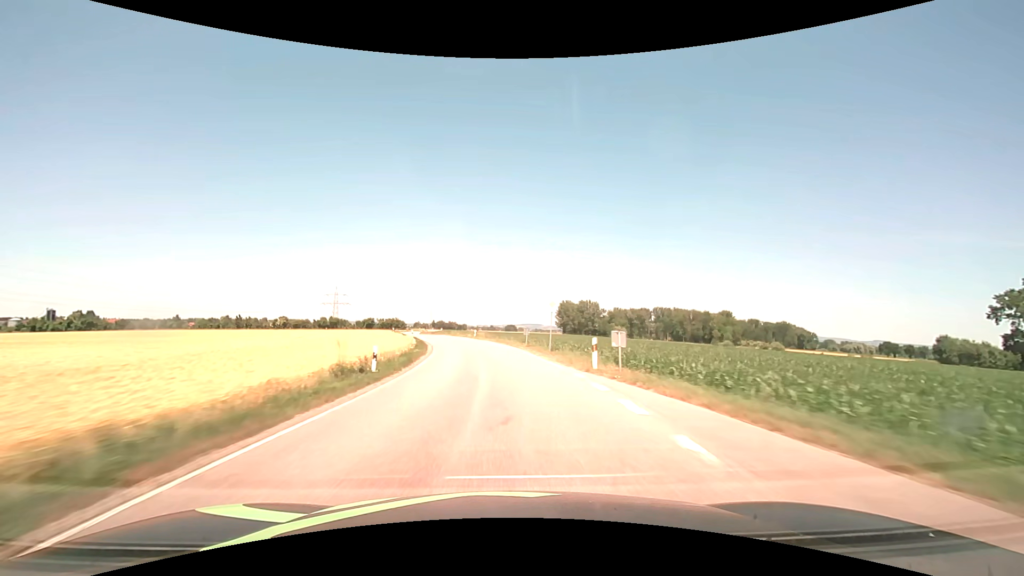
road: secondary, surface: asphalt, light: Day
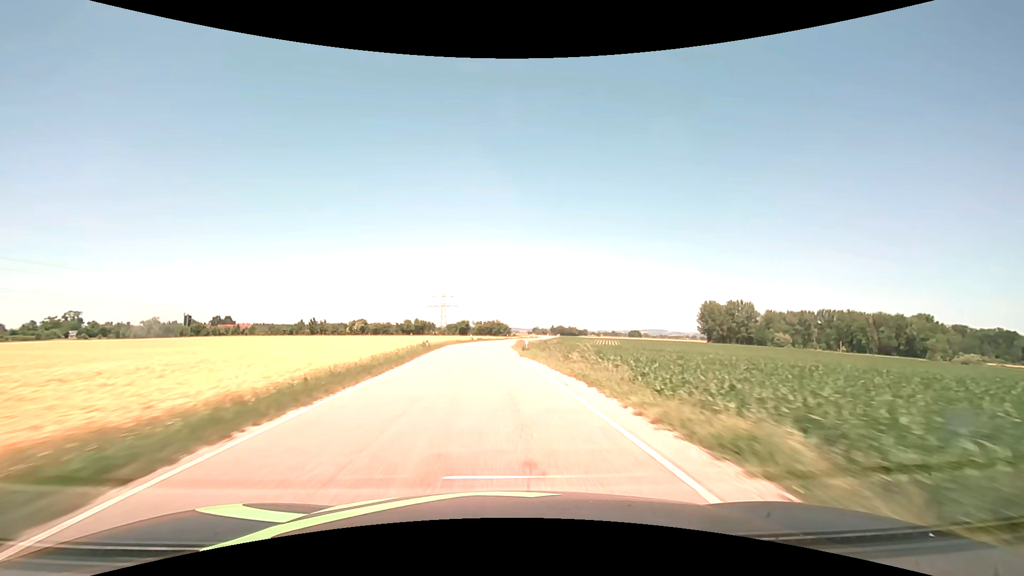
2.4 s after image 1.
(-5.8, +55.6) m; -13°
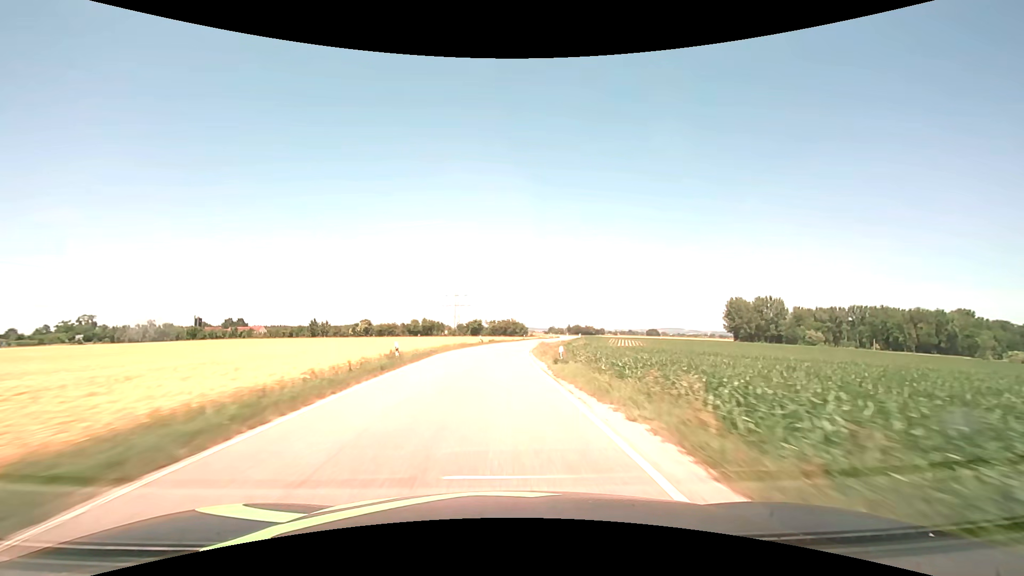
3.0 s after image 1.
(-0.3, +14.0) m; -3°
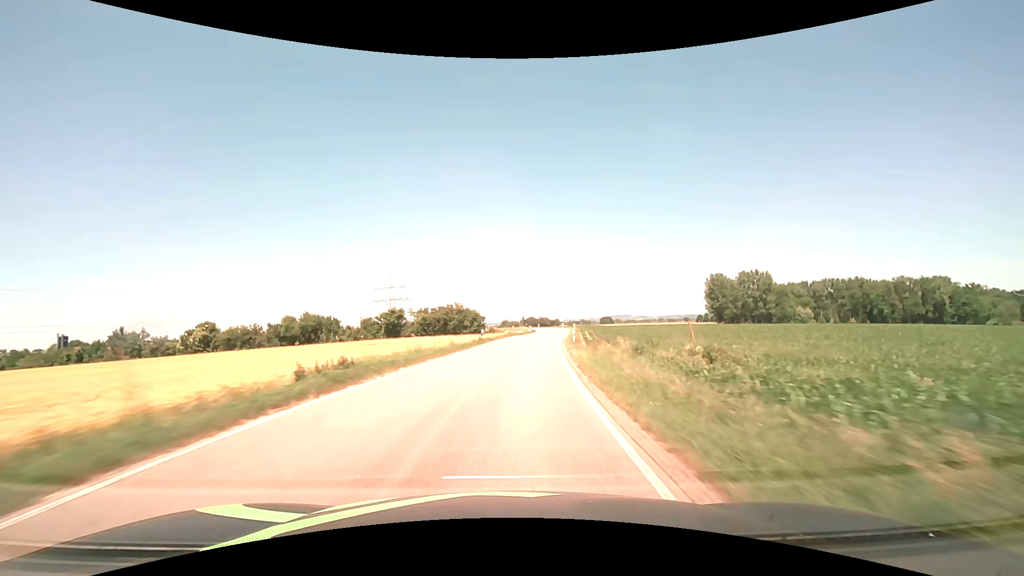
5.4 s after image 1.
(+1.3, +56.5) m; +5°
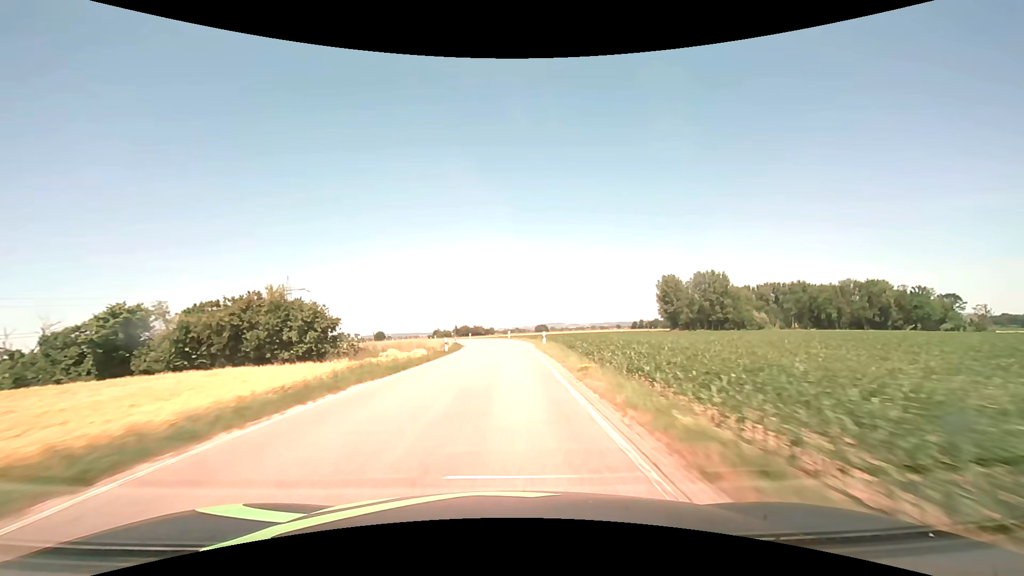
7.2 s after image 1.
(+3.4, +42.3) m; +8°
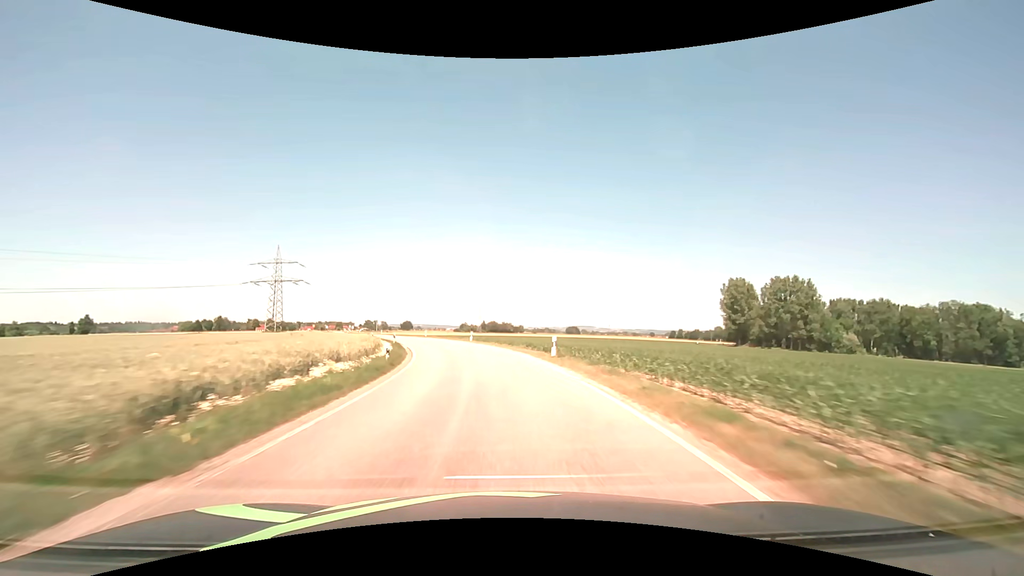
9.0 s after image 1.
(-0.4, +42.4) m; -3°
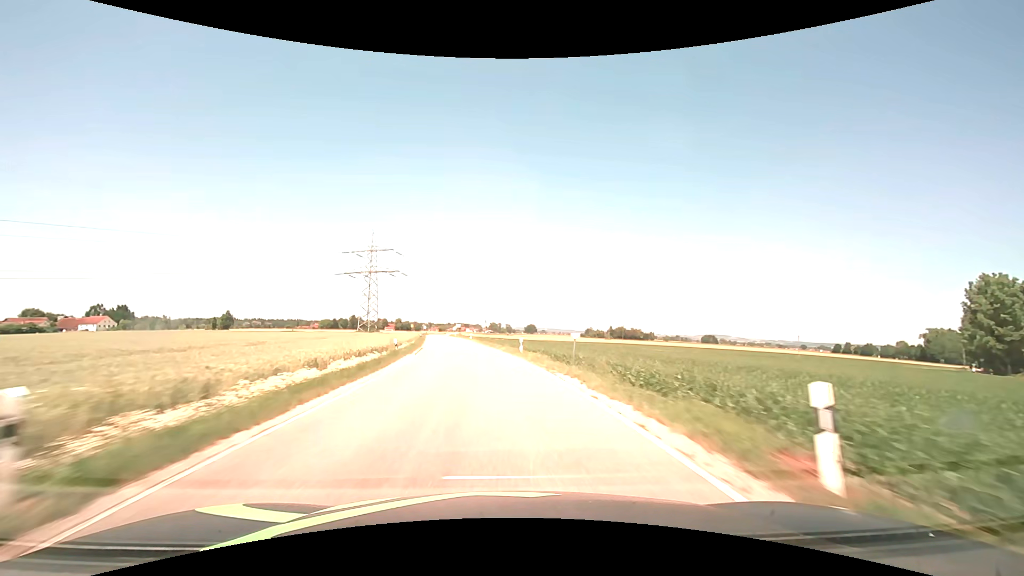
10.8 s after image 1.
(-4.8, +42.0) m; -14°
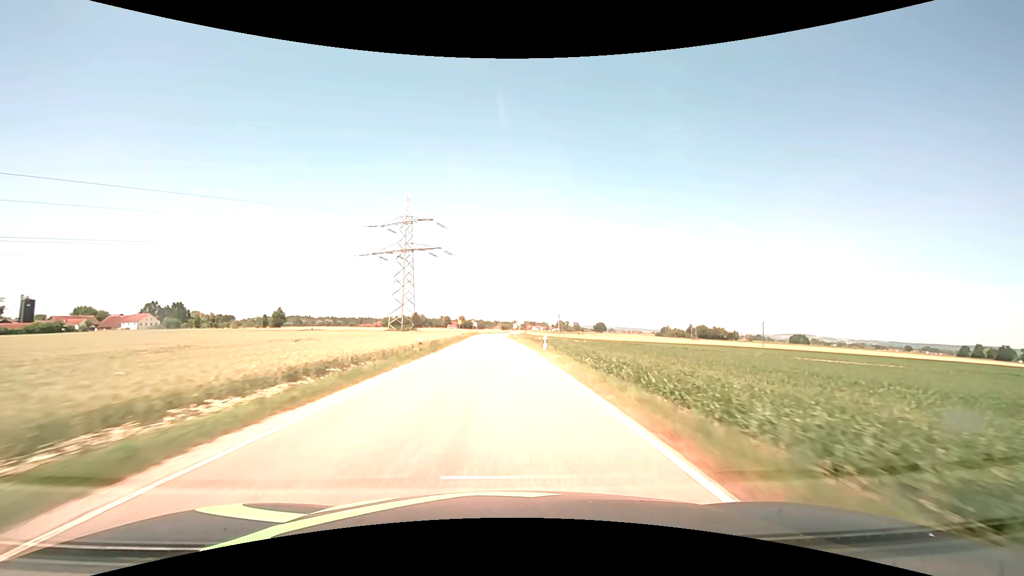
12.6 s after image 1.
(-3.8, +42.1) m; -8°
(0, +10) (0, +20) (0, +30) (-1, +40) (-1, +50) (-1, +60) (-2, +70) (-2, +80) (-2, +90) (-2, +100) m
